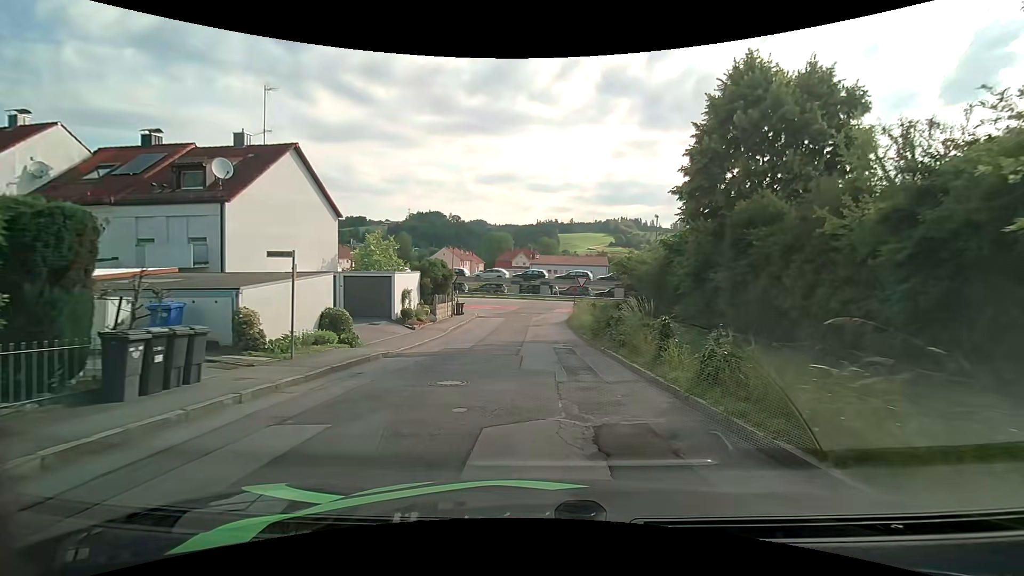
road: unclassified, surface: asphalt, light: Day
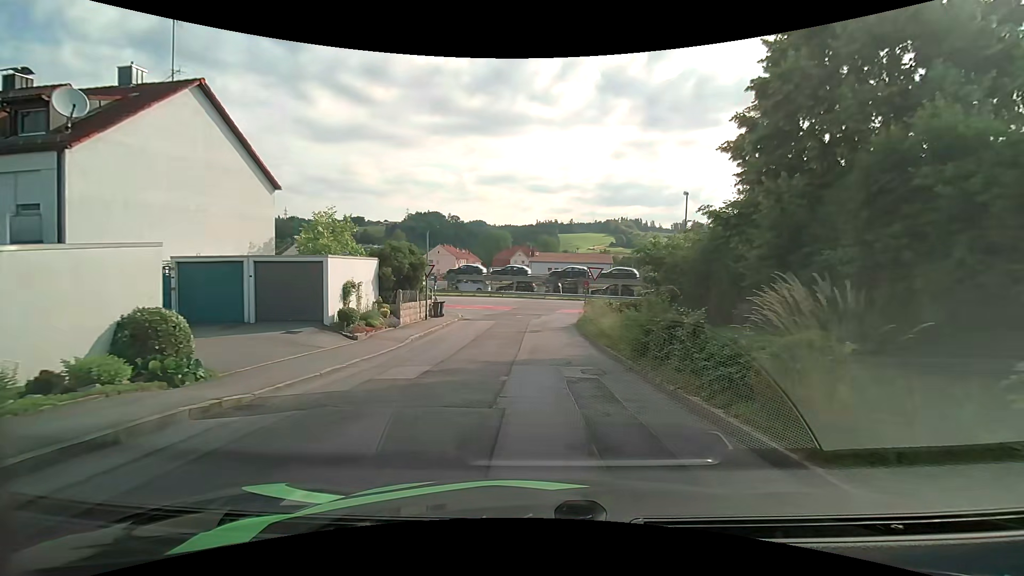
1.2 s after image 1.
(-0.1, +7.9) m; 0°
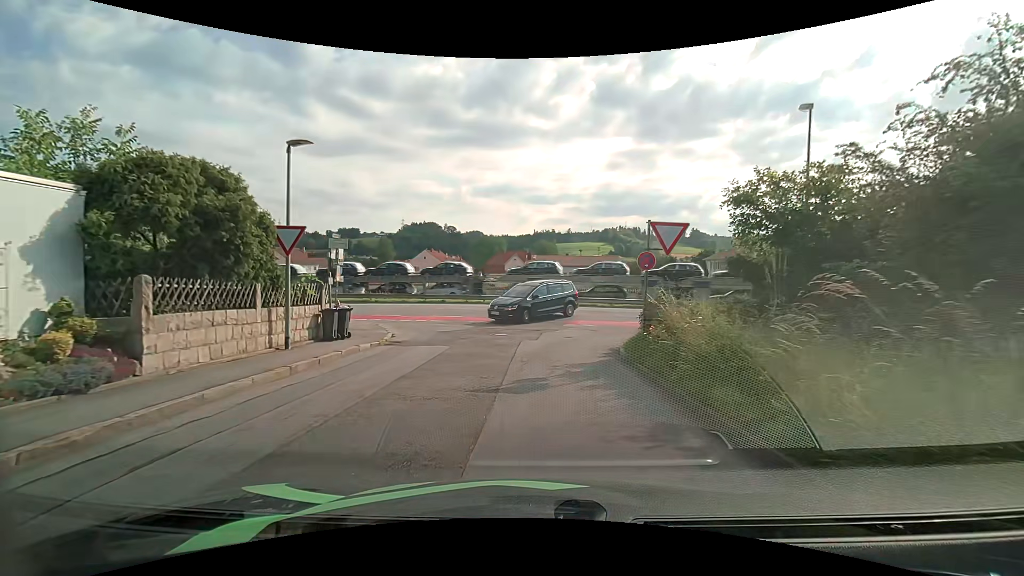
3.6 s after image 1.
(0.0, +14.6) m; 0°
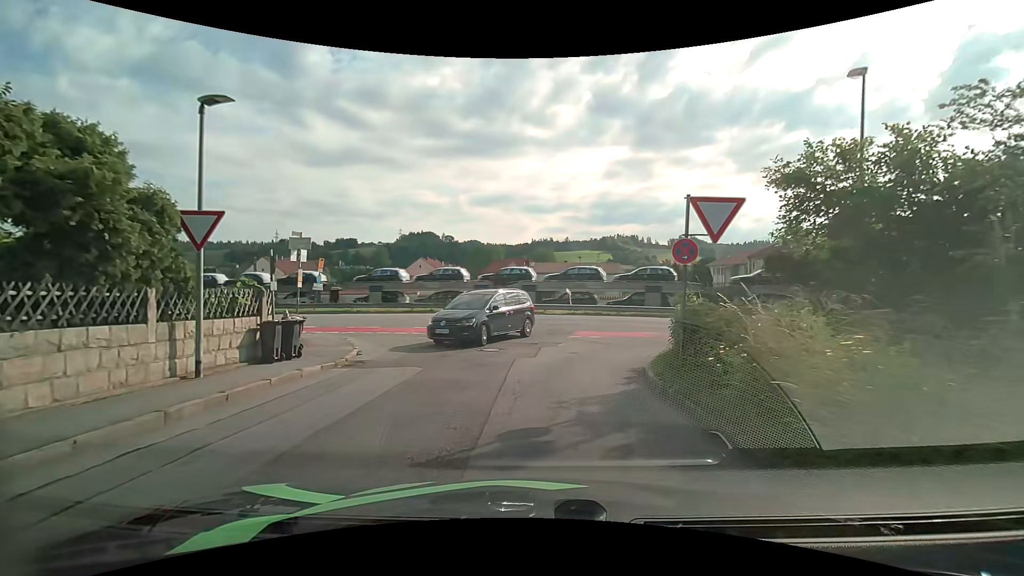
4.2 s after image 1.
(0.0, +3.0) m; -1°
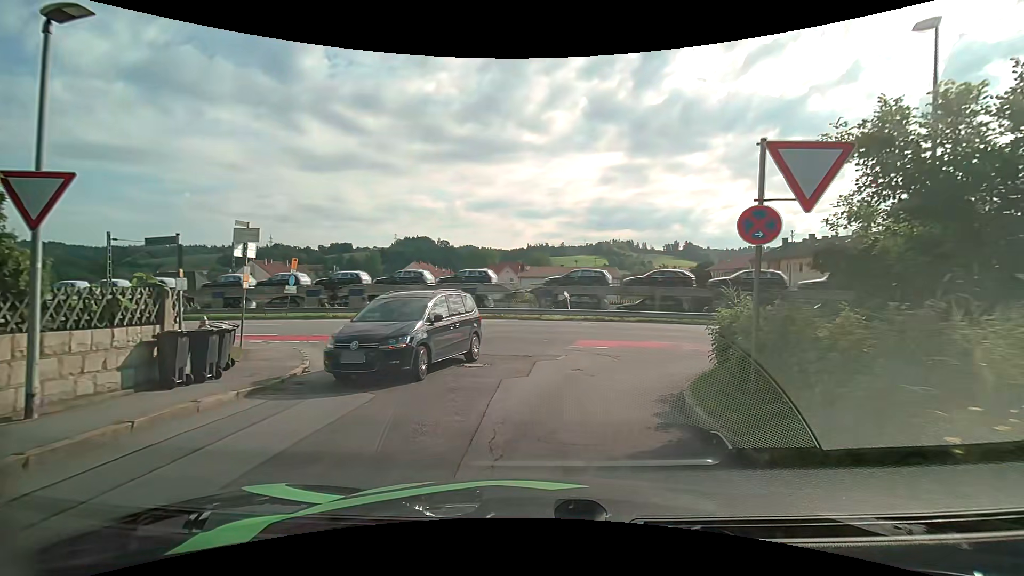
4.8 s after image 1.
(+0.1, +2.8) m; +2°
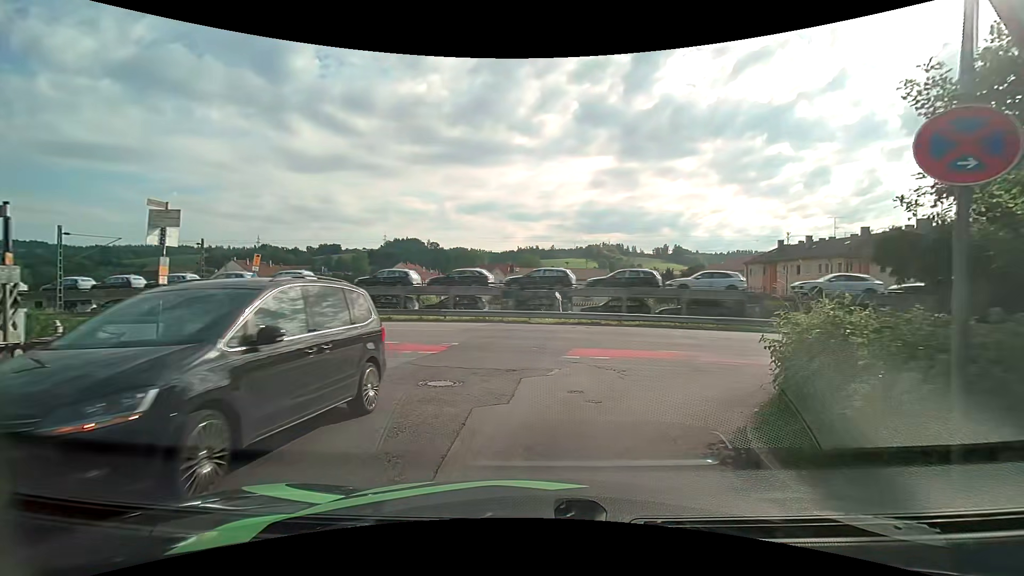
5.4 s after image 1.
(0.0, +2.6) m; +2°
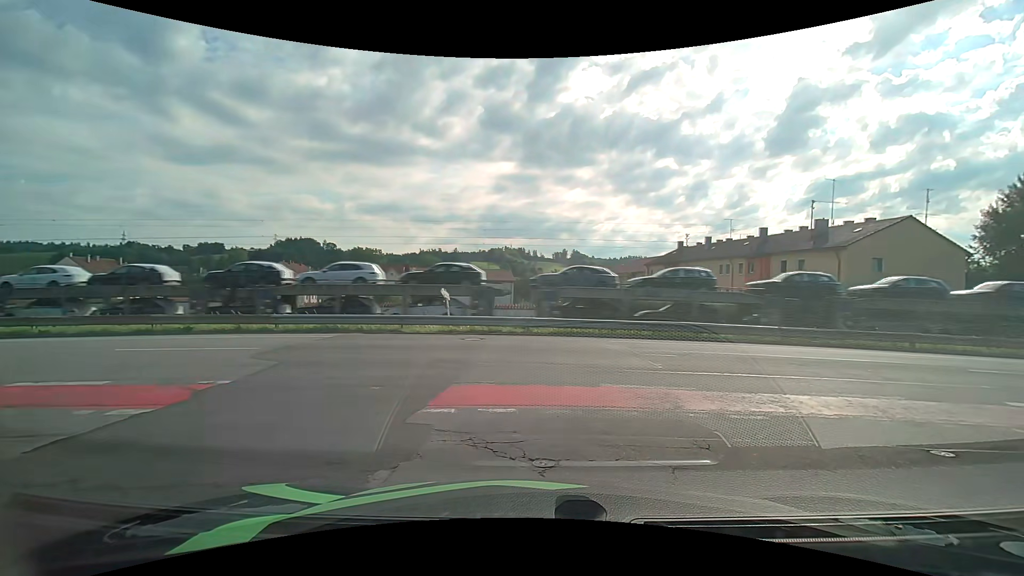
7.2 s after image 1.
(+0.3, +6.4) m; +10°
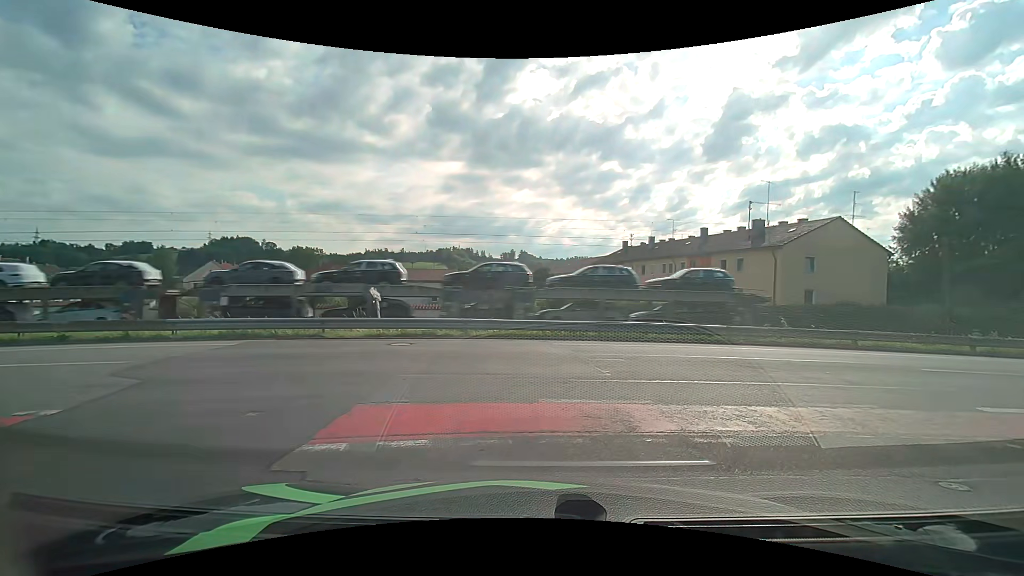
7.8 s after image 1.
(+0.1, +1.3) m; +8°
